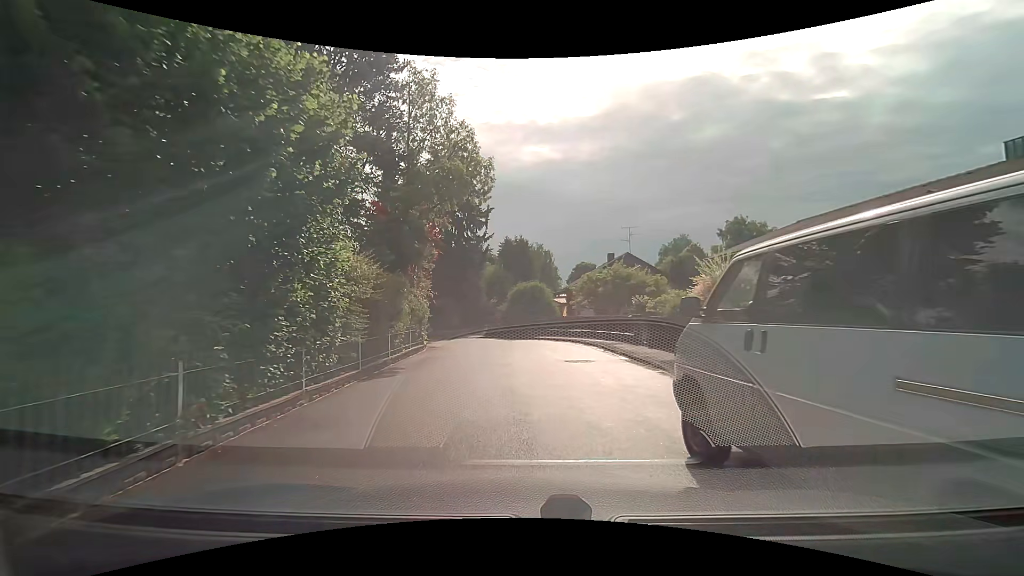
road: residential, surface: asphalt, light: Day
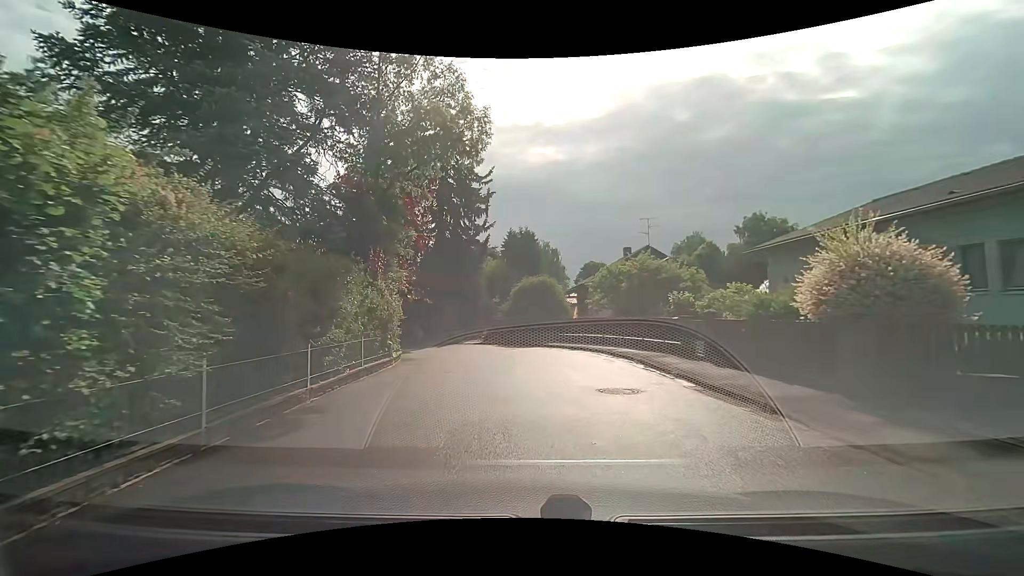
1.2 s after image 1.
(0.0, +5.5) m; 0°
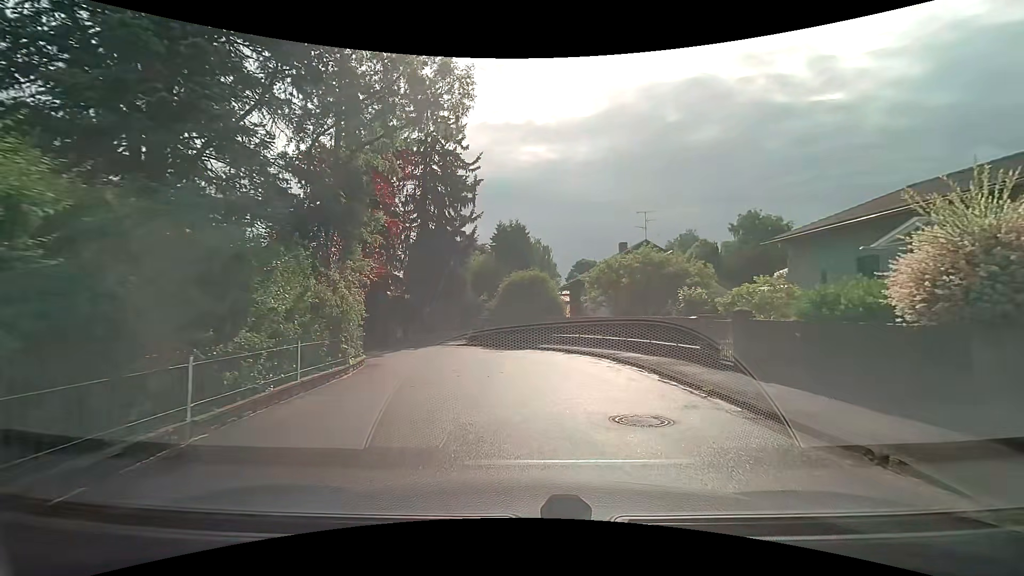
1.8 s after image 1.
(0.0, +2.6) m; 0°
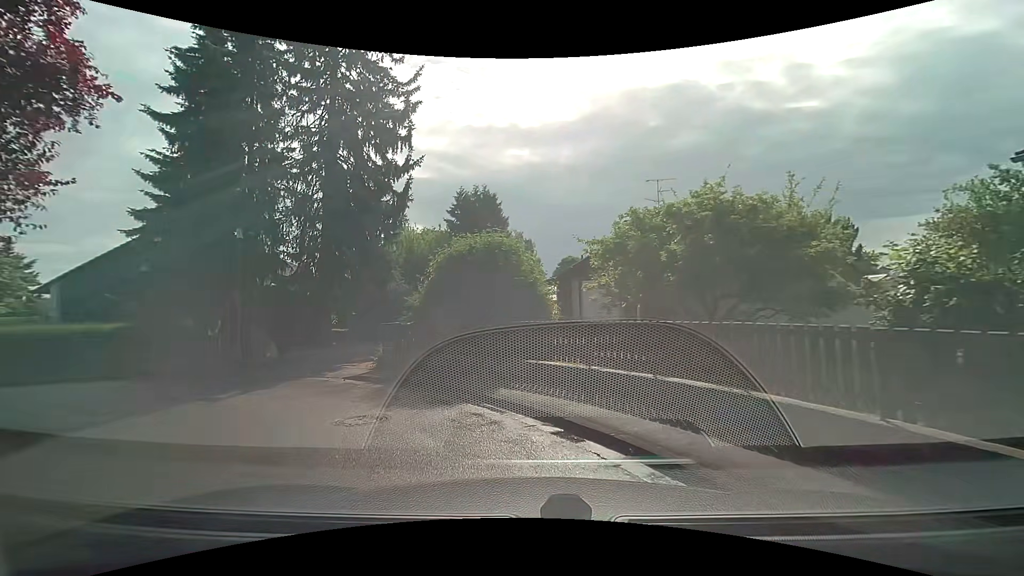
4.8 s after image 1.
(+0.7, +11.5) m; +3°
